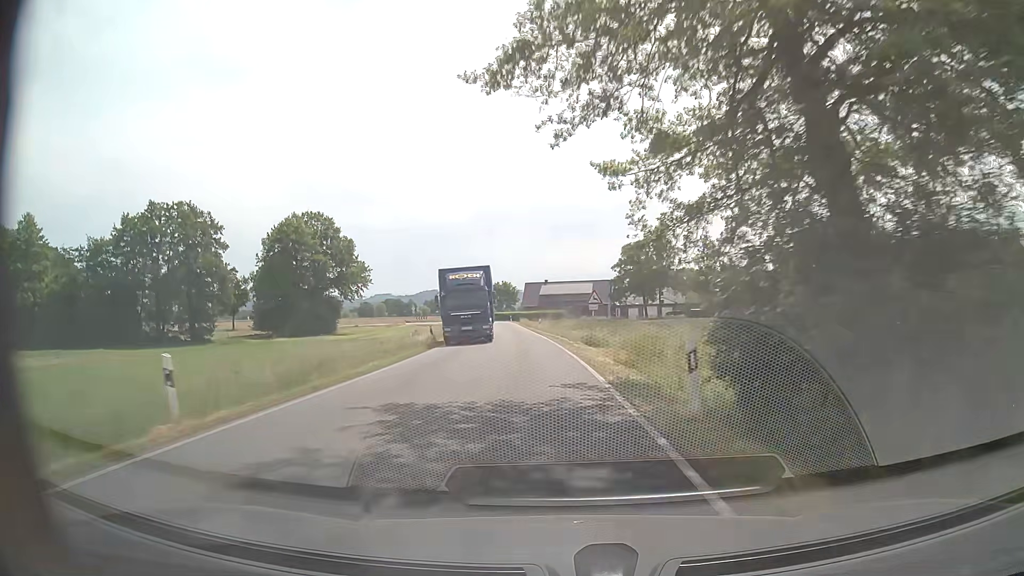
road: secondary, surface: asphalt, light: Day
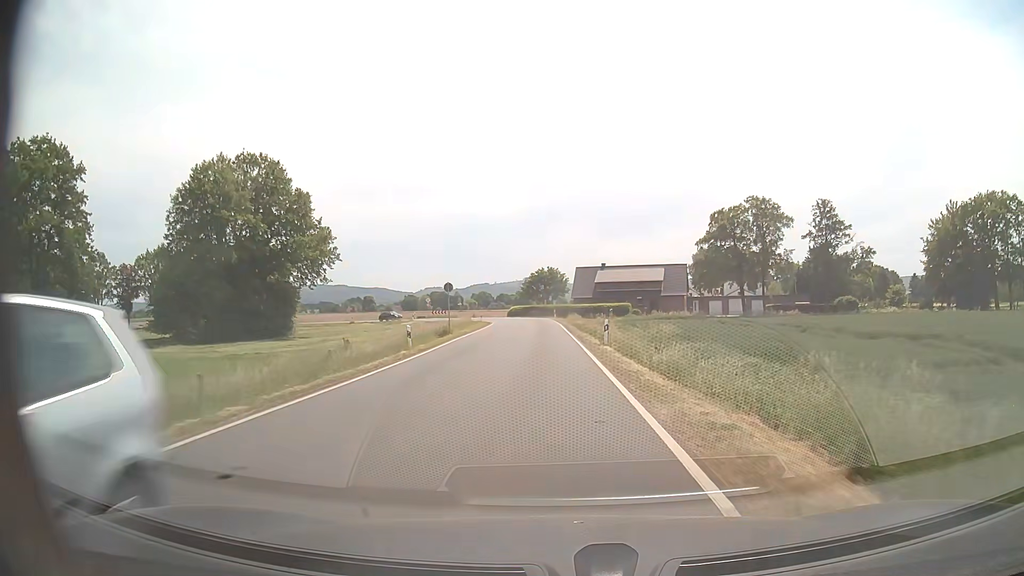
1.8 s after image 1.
(-1.4, +33.2) m; -5°
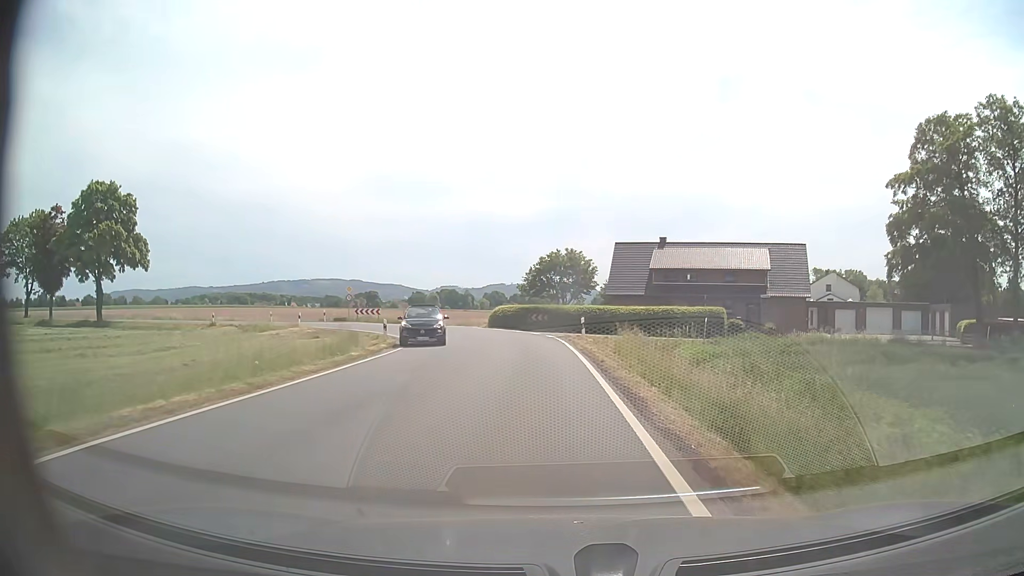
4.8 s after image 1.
(-0.7, +47.3) m; -2°
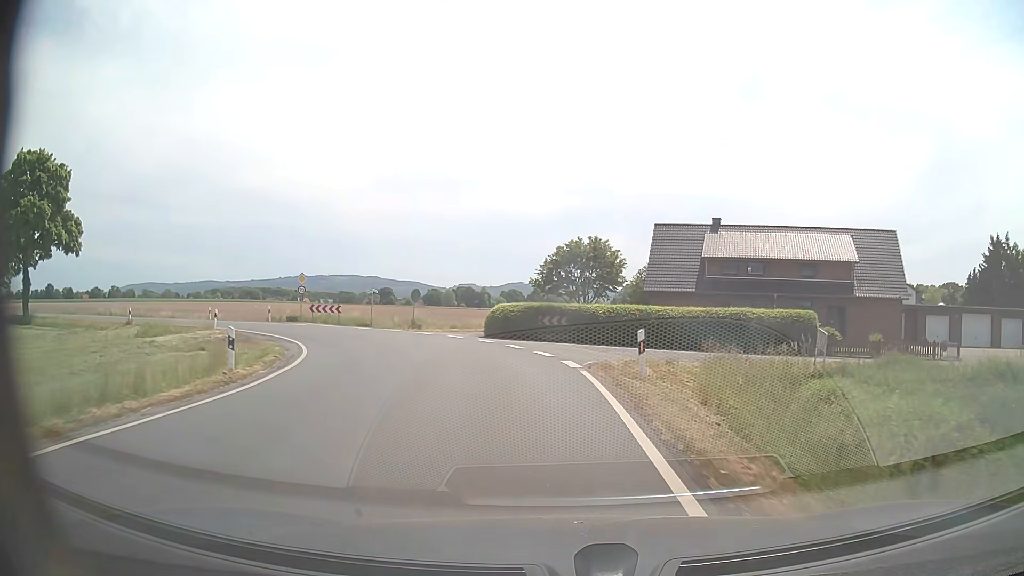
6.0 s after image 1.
(-0.1, +14.8) m; -1°
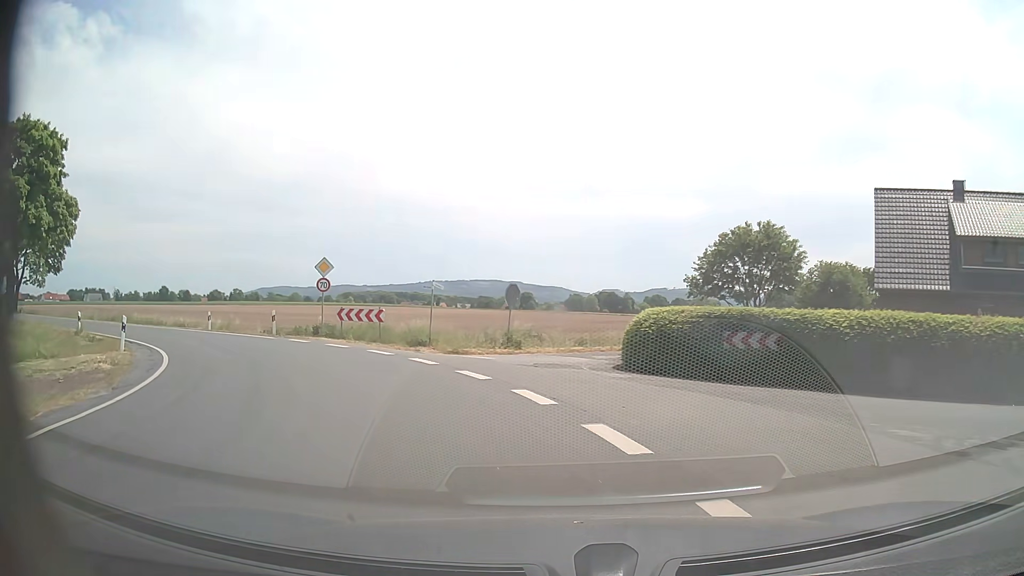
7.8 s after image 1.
(-1.3, +17.3) m; -12°
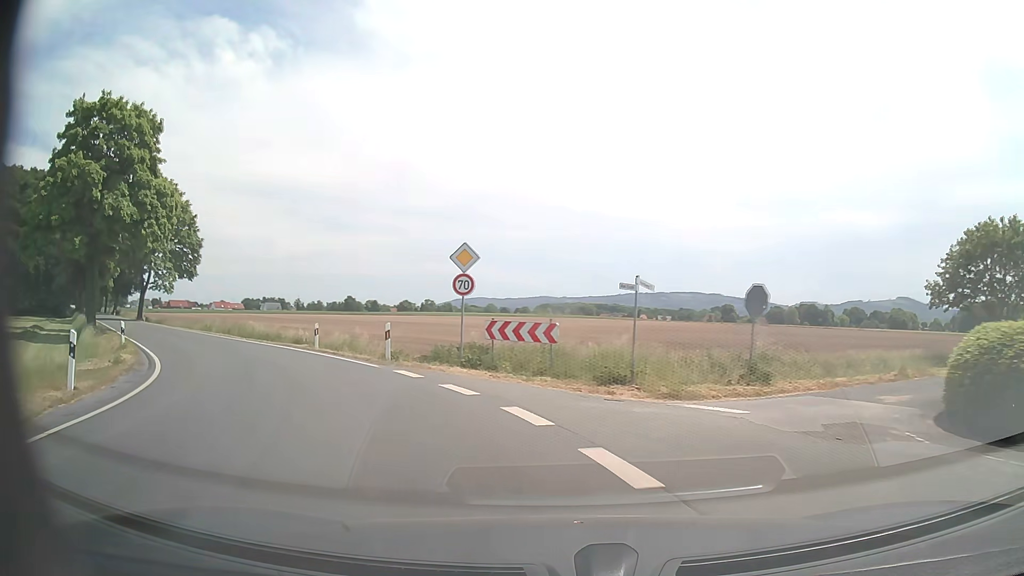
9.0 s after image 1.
(-1.3, +10.0) m; -16°
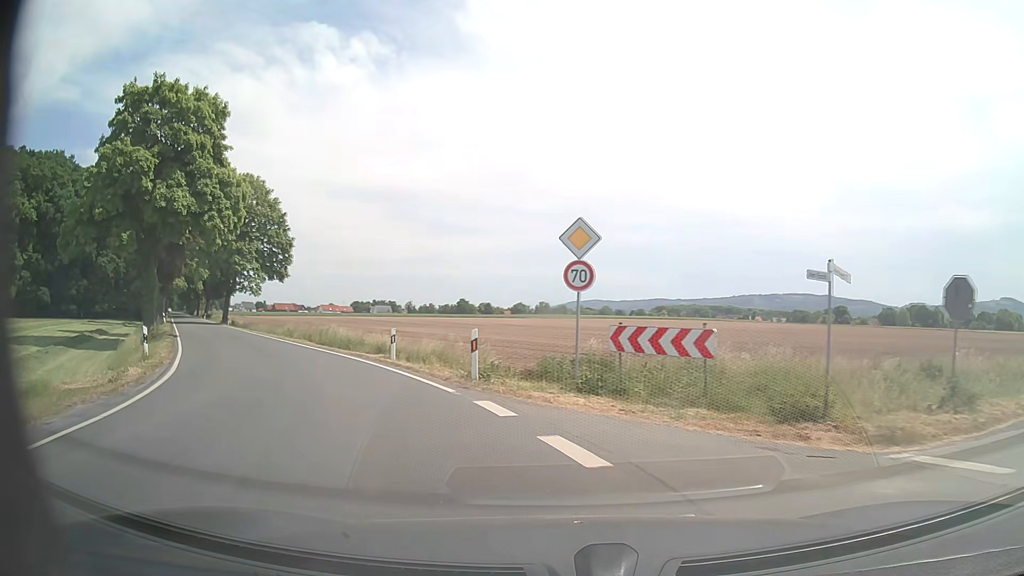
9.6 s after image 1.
(-0.4, +5.1) m; -10°
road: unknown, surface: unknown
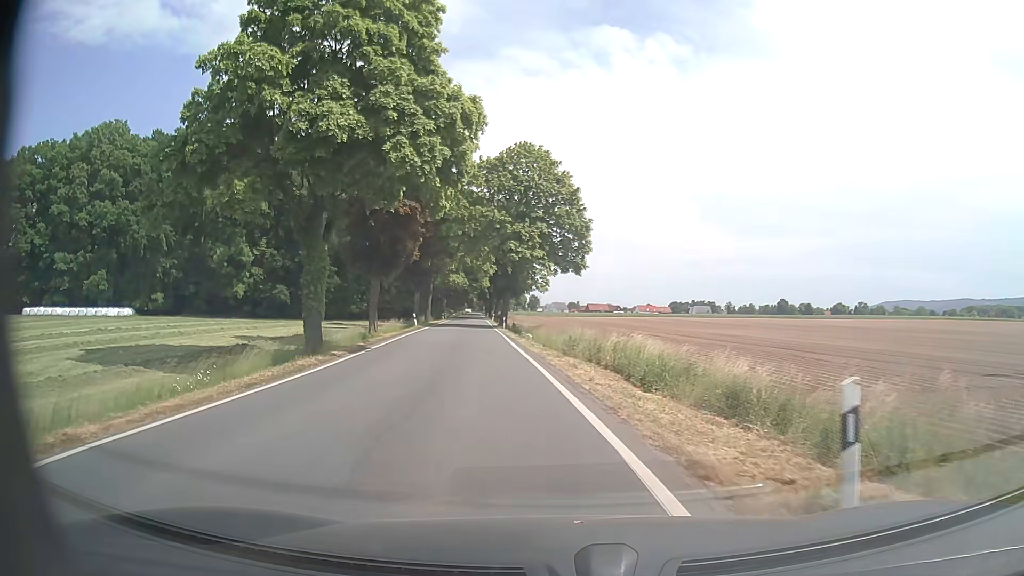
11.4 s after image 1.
(-4.0, +15.5) m; -27°
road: secondary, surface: asphalt
(-1, +10) (-2, +20) (-3, +30) (-4, +40) (-6, +50) (-7, +60) (-8, +70) (-9, +79) (-11, +89) (-12, +99) m
